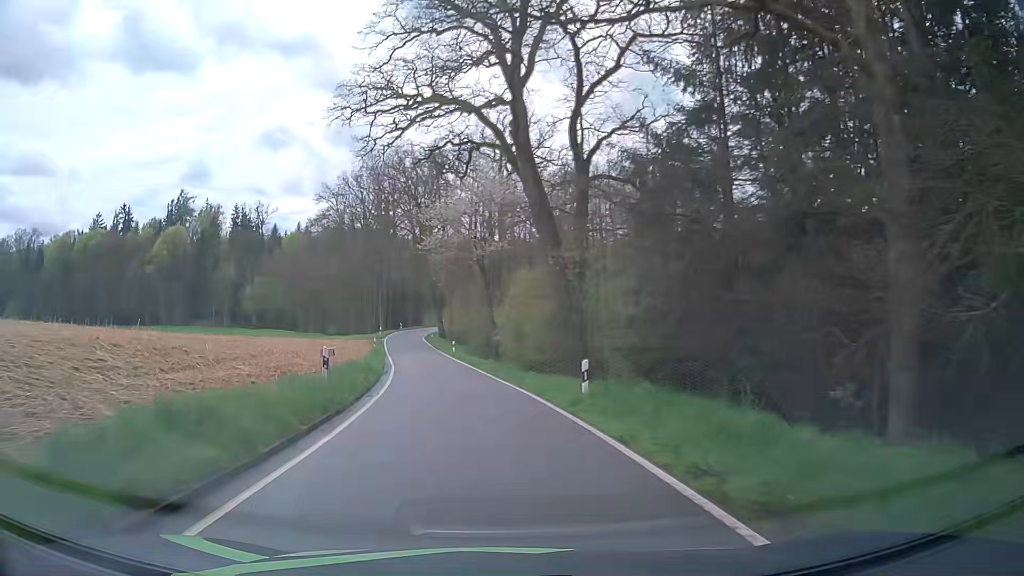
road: tertiary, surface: asphalt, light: Day
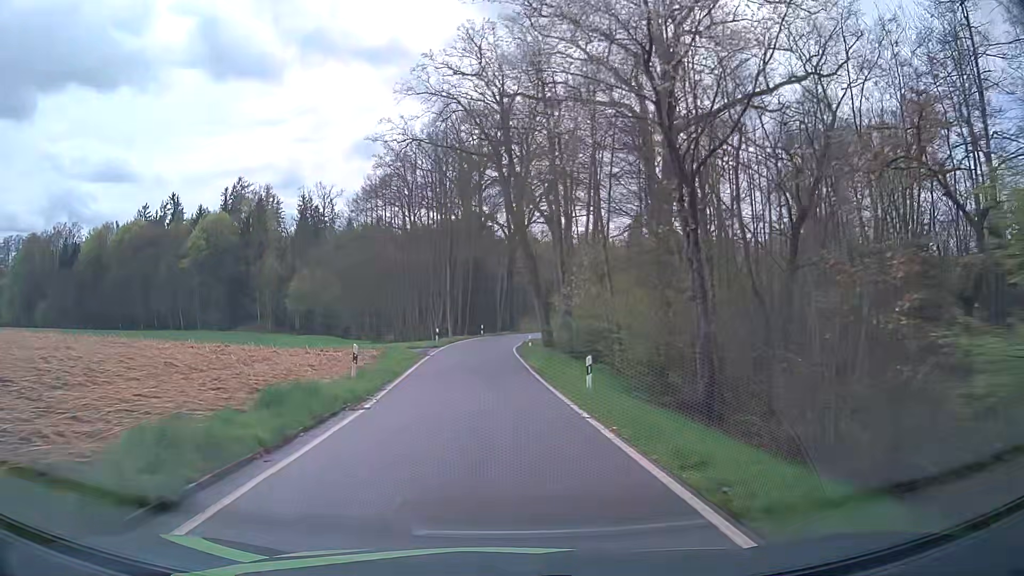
(-3.6, +33.4) m; -9°
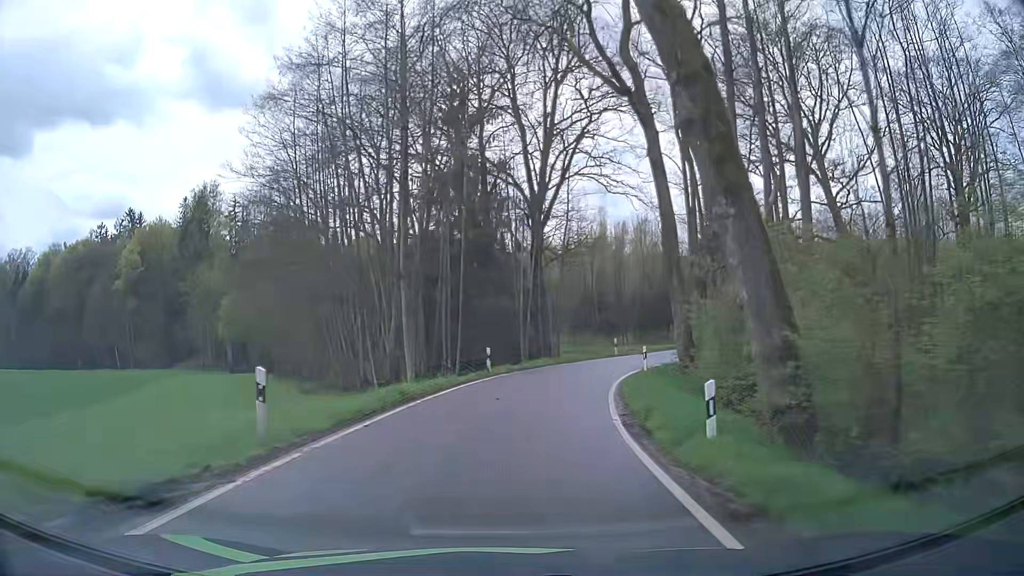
(-1.1, +33.4) m; -2°
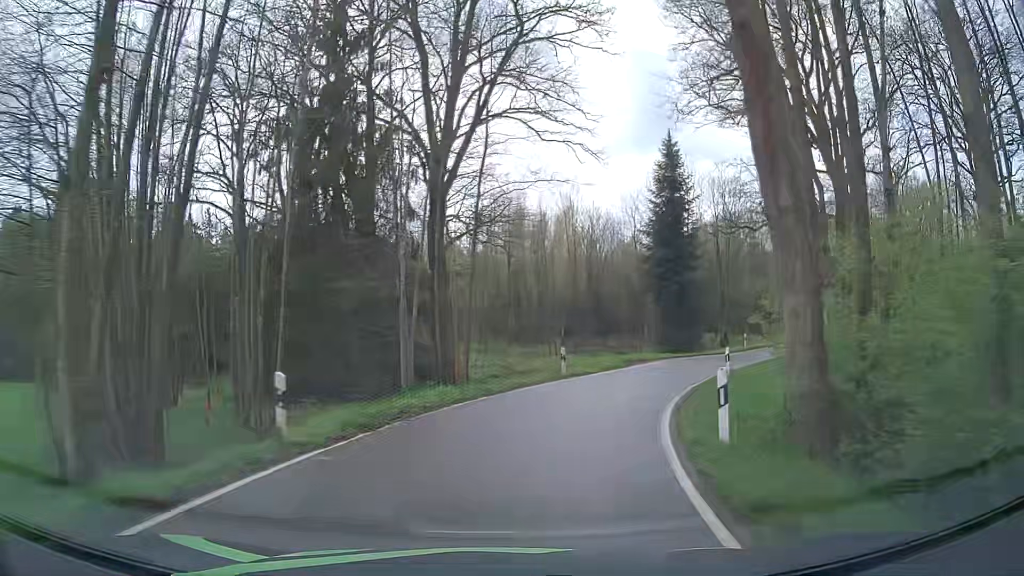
(+0.9, +15.2) m; +7°
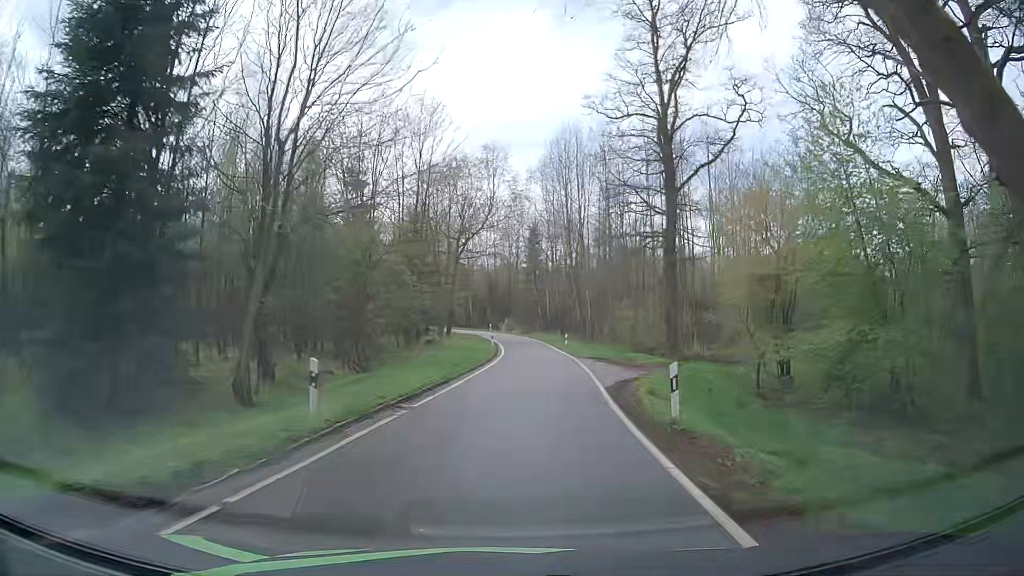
(+12.4, +35.3) m; +35°
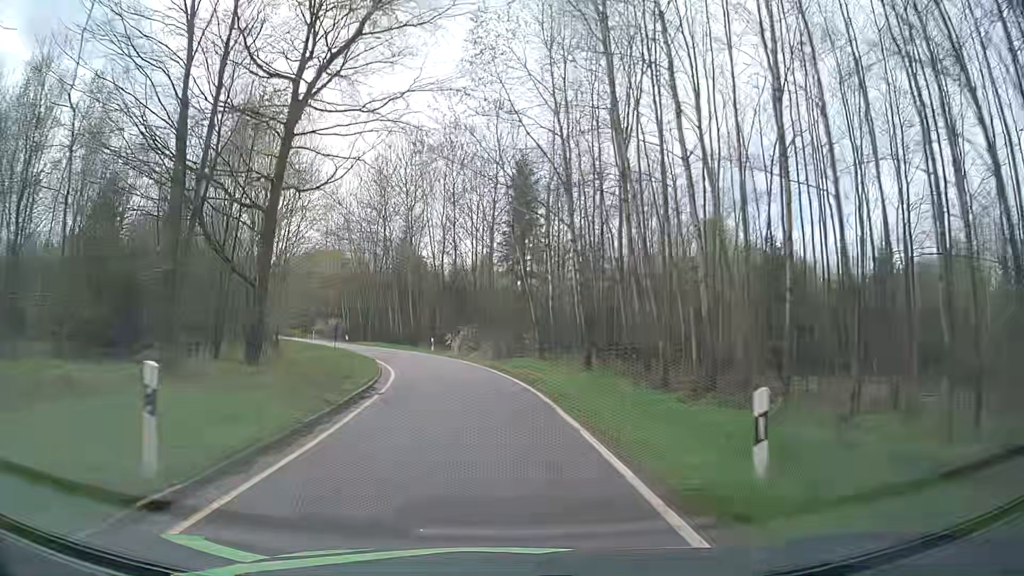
(+3.2, +42.9) m; +3°
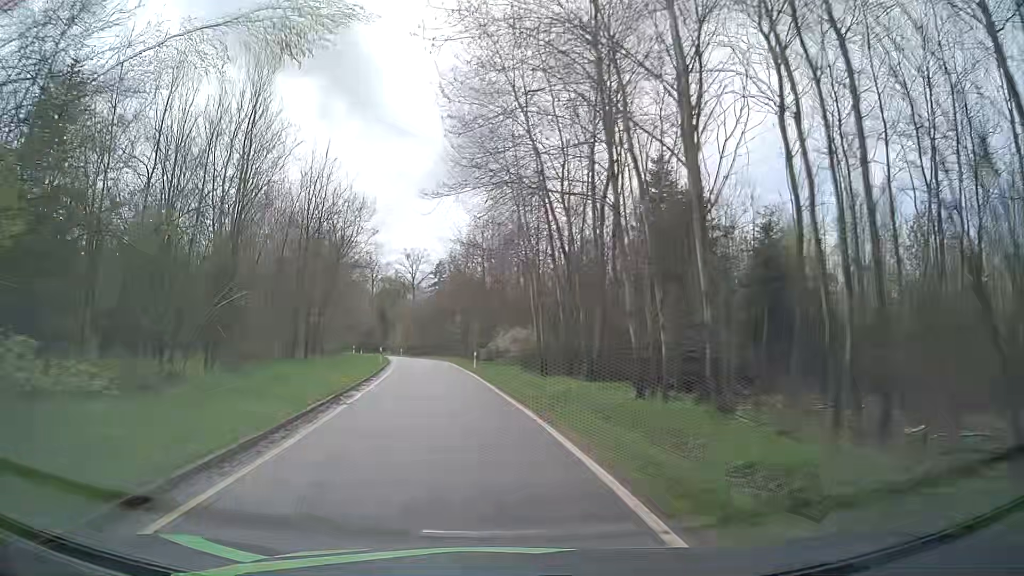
(-6.2, +41.6) m; -21°
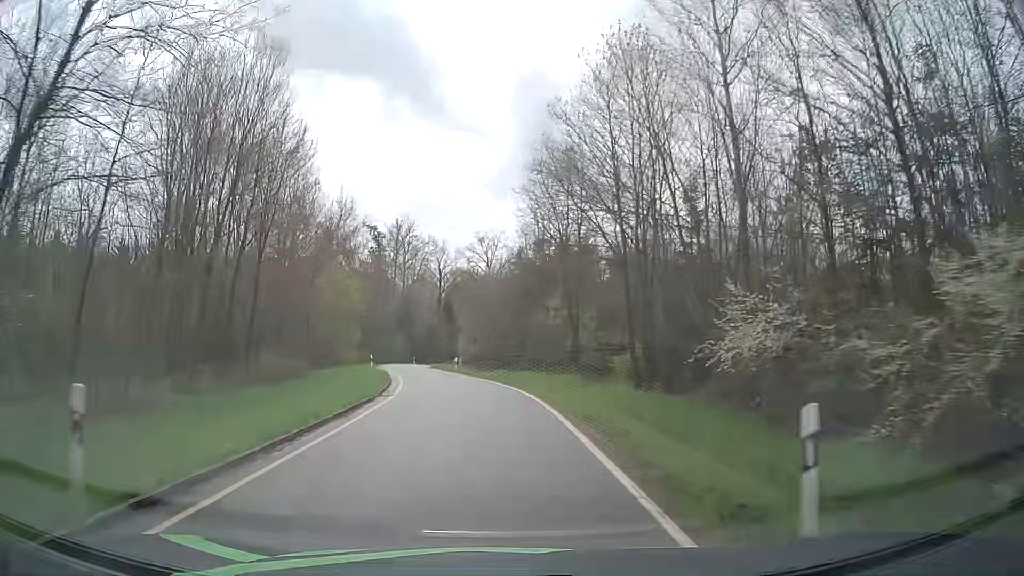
(-3.7, +34.6) m; -9°
(0, +10) (0, +20) (-1, +30) (-3, +40) (-6, +50) (-7, +59) (-9, +69) (-9, +79) (-8, +89) (-6, +99) m
